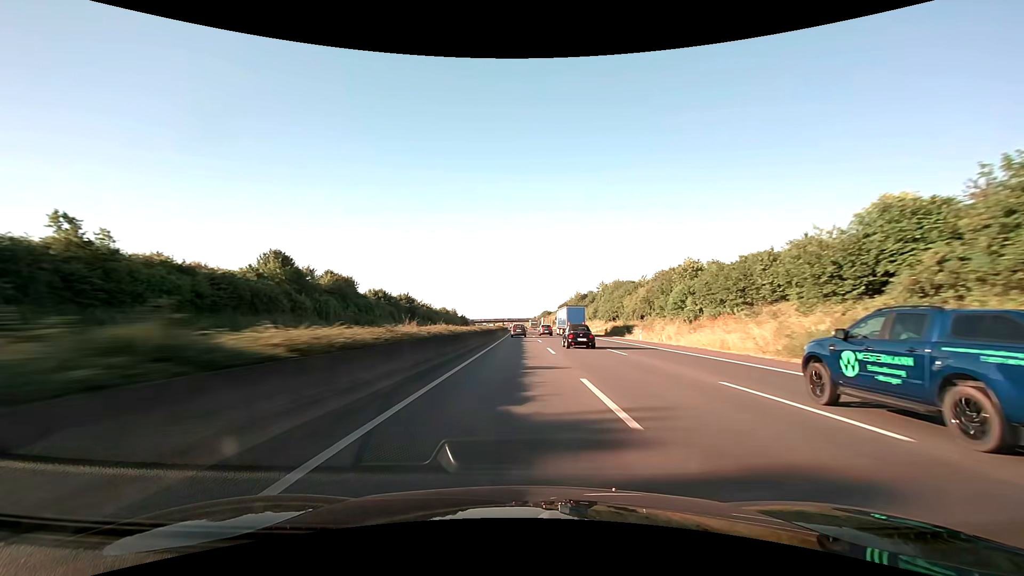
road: motorway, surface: asphalt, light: Day
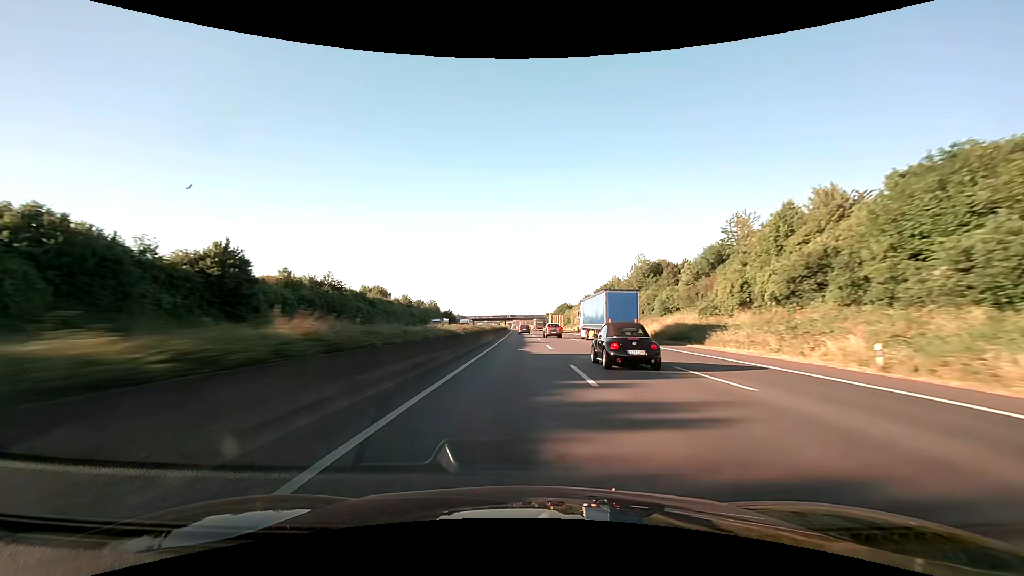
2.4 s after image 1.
(-0.6, +85.3) m; -1°
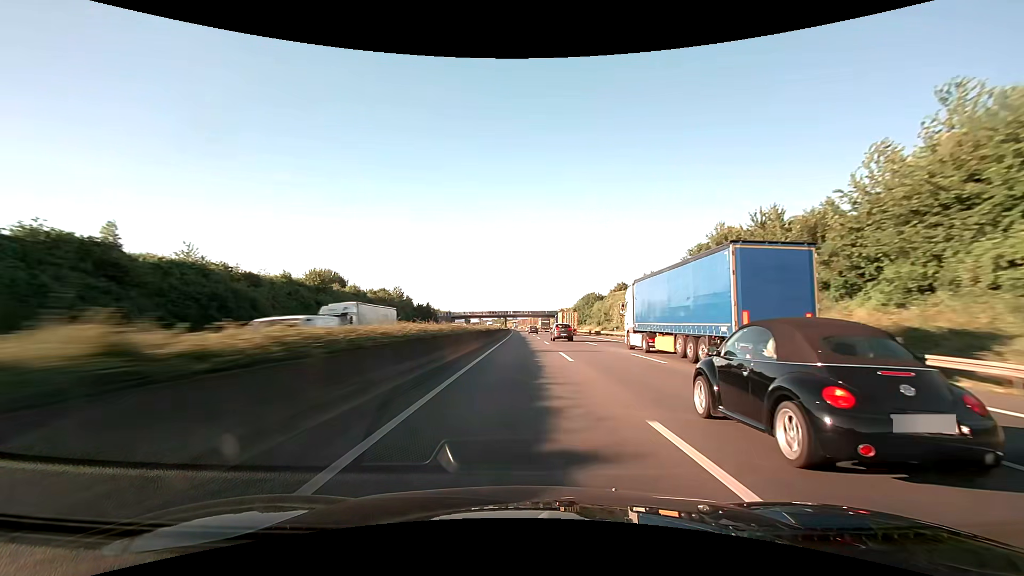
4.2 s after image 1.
(-0.5, +64.1) m; -1°
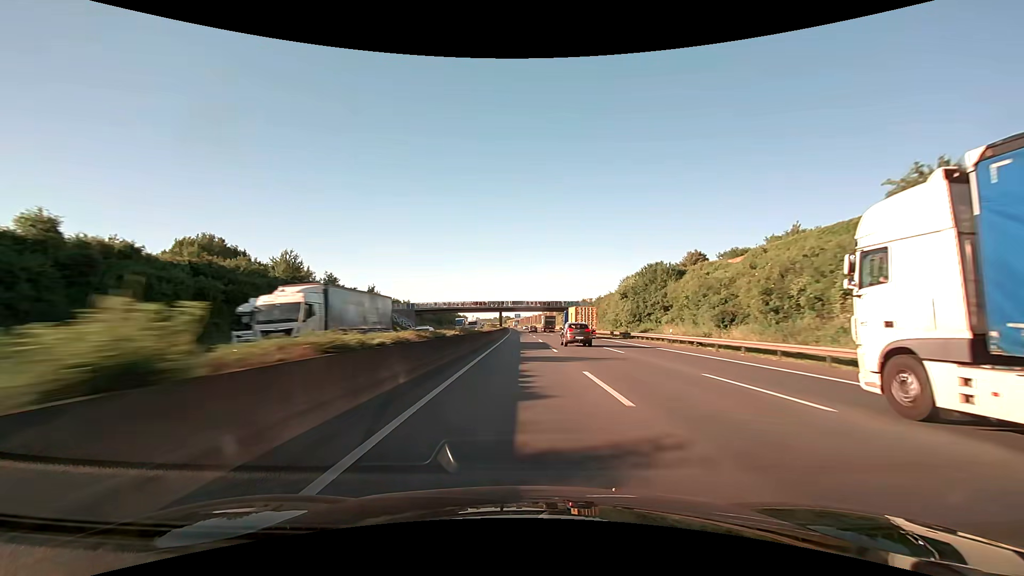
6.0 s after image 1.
(-0.2, +64.2) m; 0°
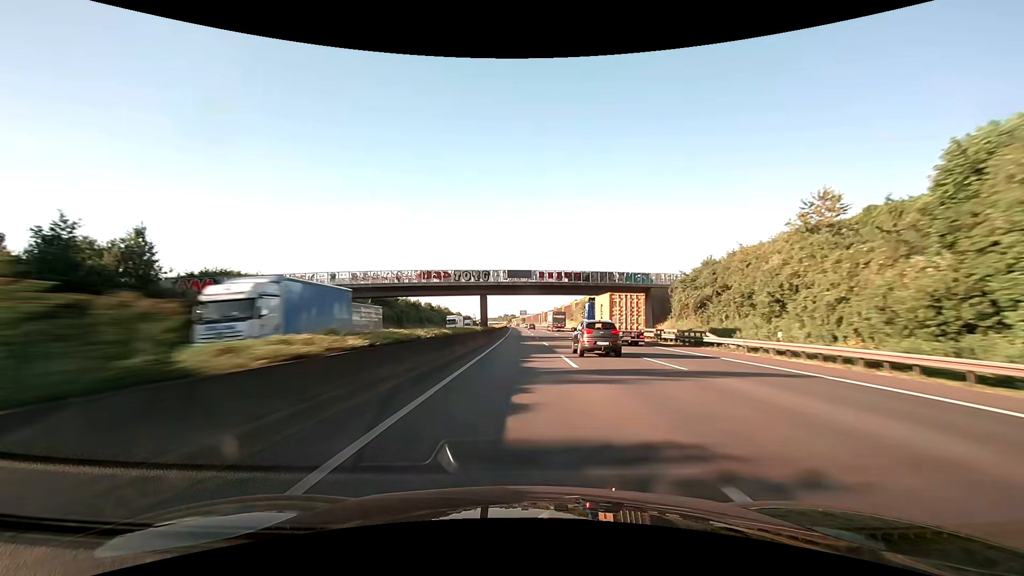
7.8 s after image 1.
(-0.2, +64.3) m; -1°
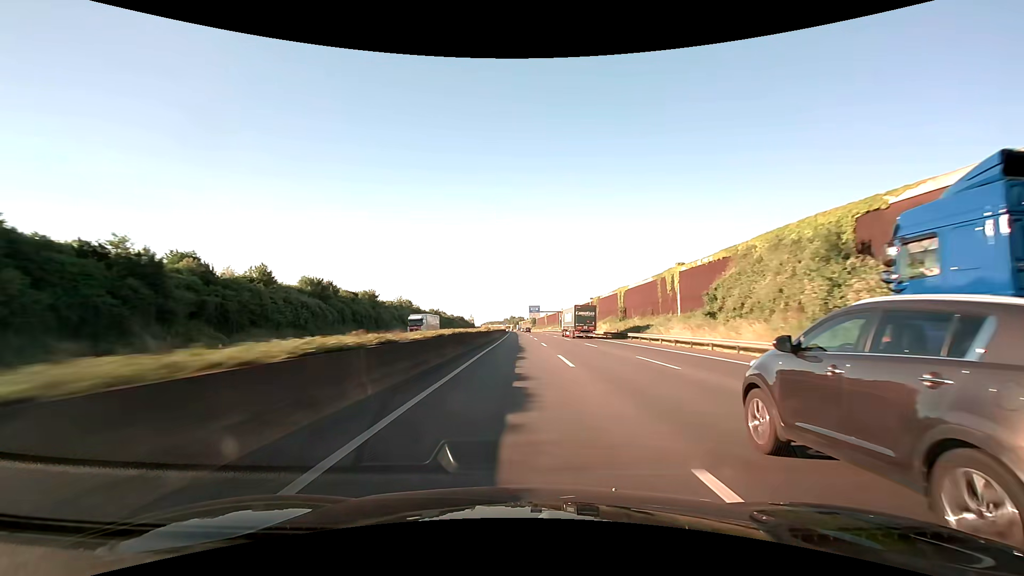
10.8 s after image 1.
(-1.1, +107.3) m; -1°
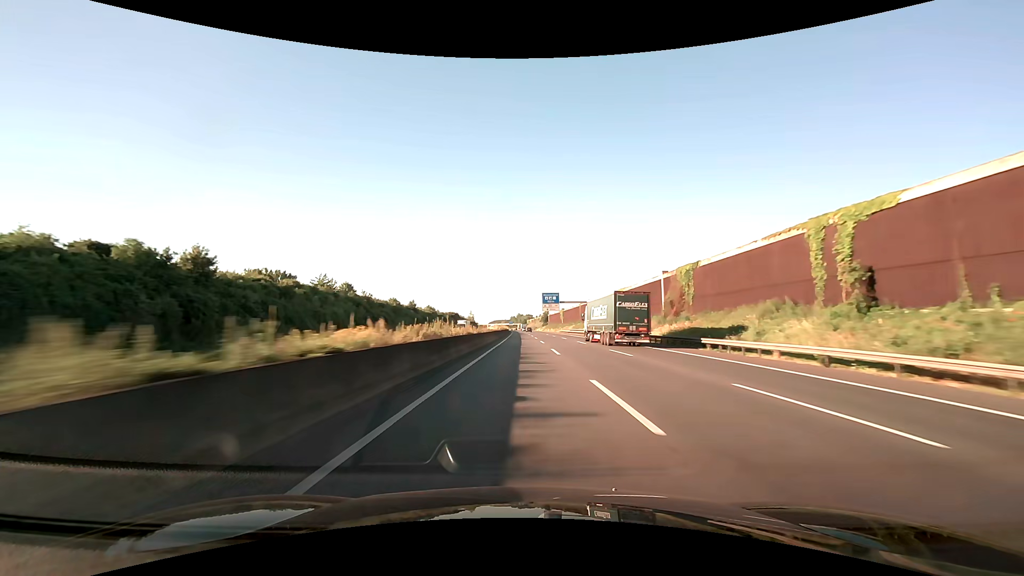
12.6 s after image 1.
(-0.5, +64.2) m; -1°
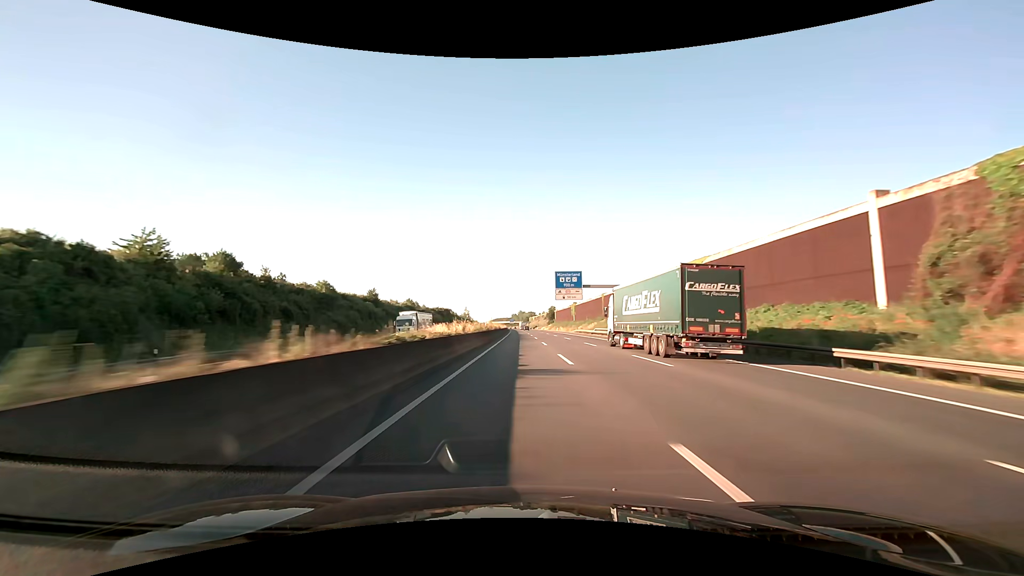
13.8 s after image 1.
(-0.1, +42.8) m; 0°
(0, +10) (0, +20) (0, +30) (0, +40) (0, +50) (0, +60) (0, +70) (0, +80) (0, +90) (0, +100) m
